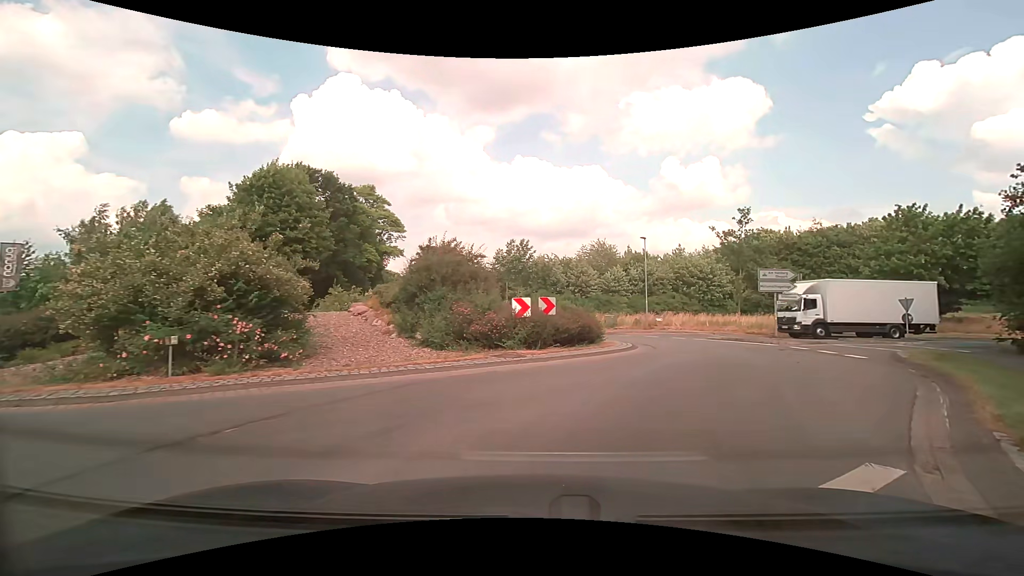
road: secondary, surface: asphalt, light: Day
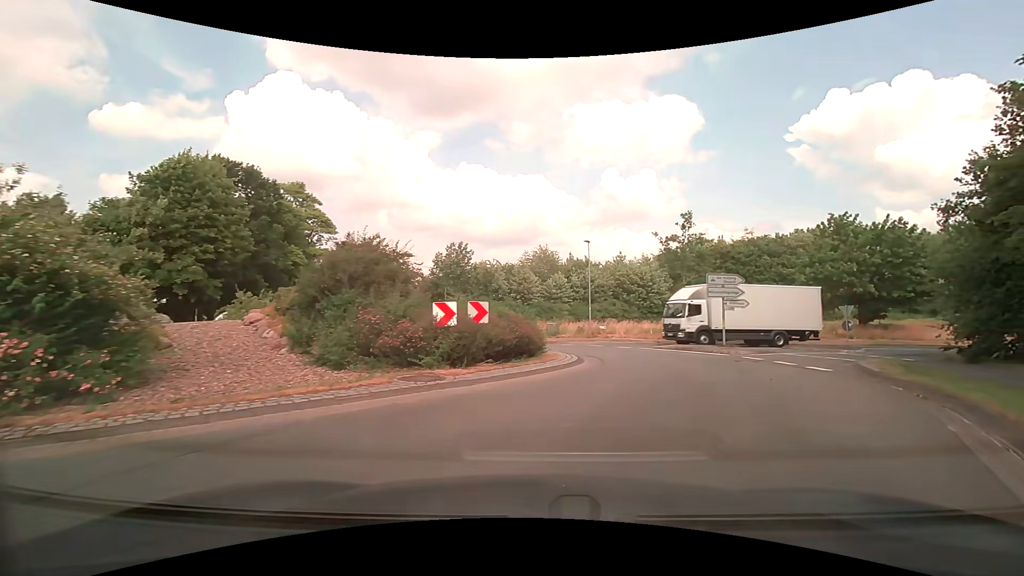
(+0.2, +2.7) m; +6°
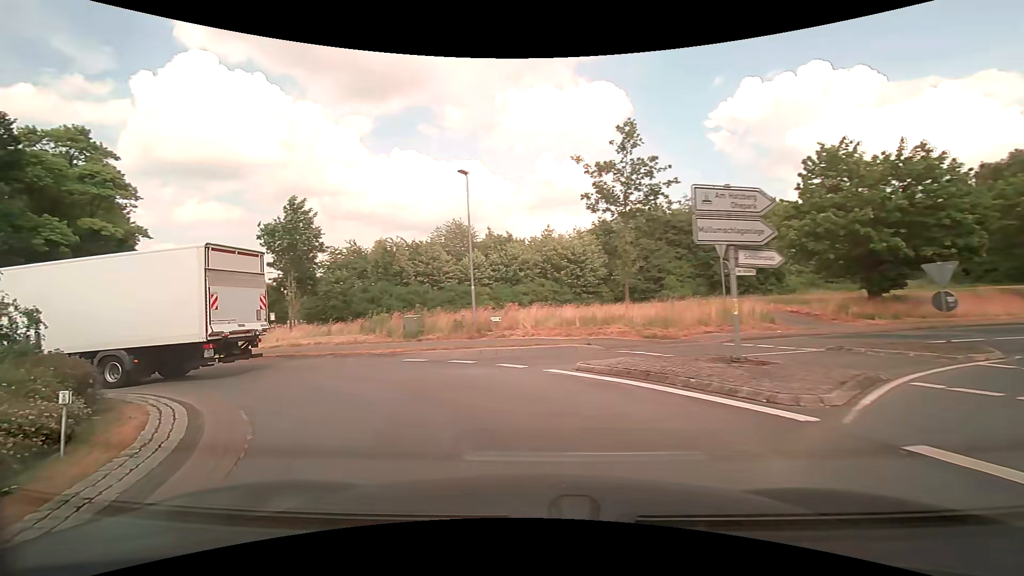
(+4.1, +15.2) m; +8°
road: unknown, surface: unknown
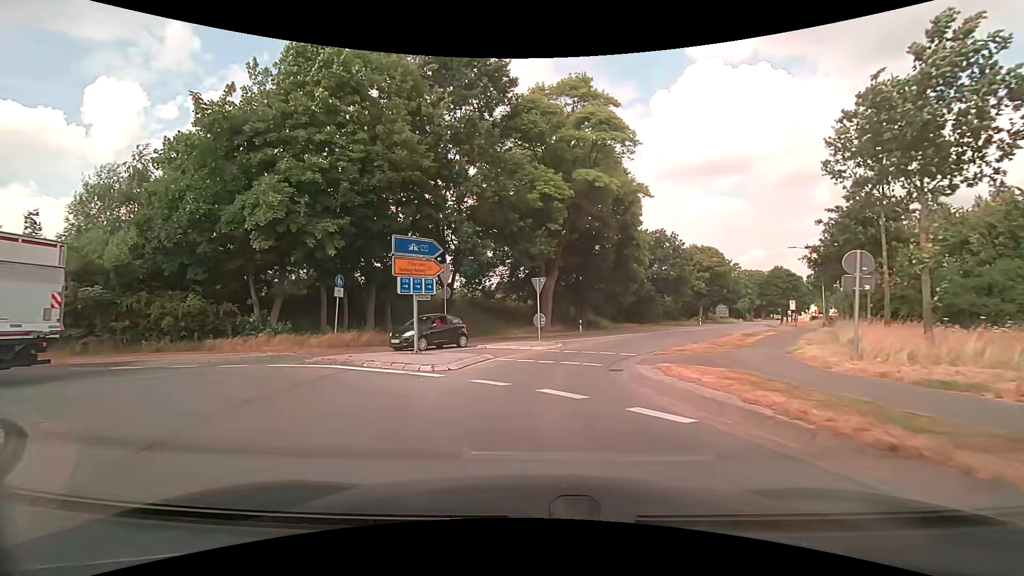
(-8.7, +15.1) m; -53°
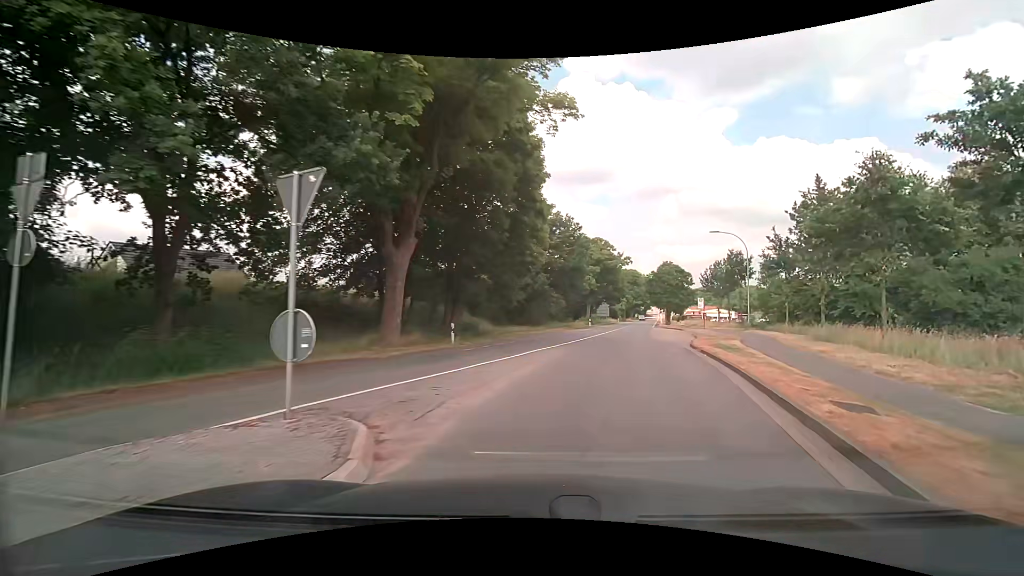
(+1.0, +16.9) m; +14°
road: secondary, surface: asphalt
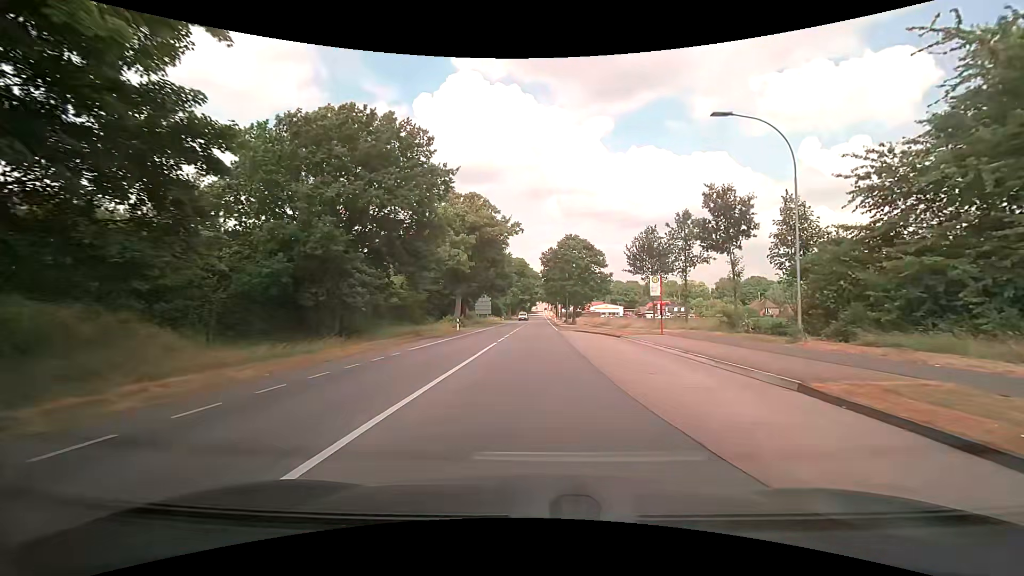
(+4.5, +29.0) m; +13°
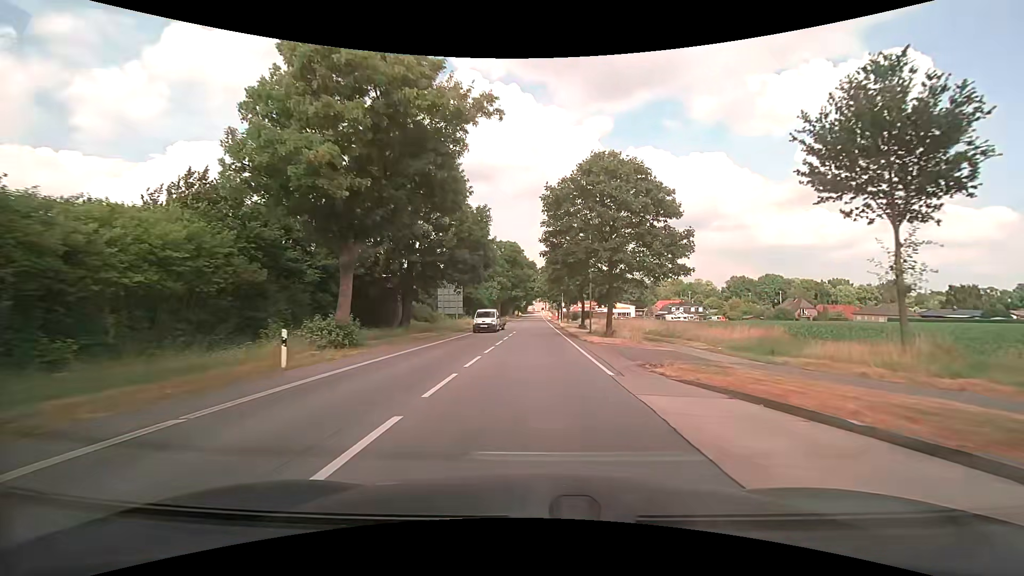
(+0.4, +30.8) m; +1°
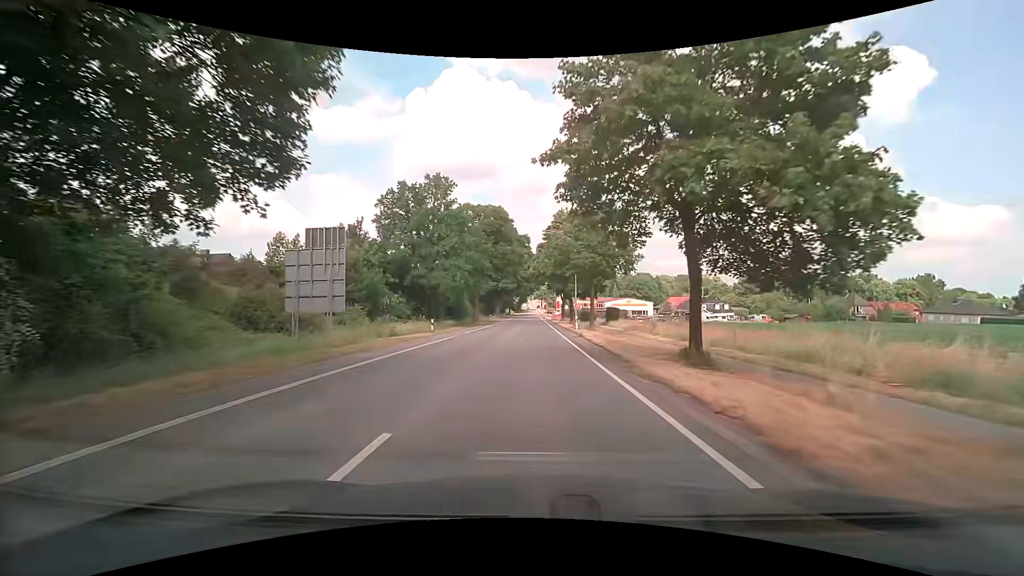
(+0.2, +33.3) m; +1°
(0, +10) (0, +20) (0, +30) (0, +40) (0, +50) (0, +60) (0, +70) (0, +80) (0, +90) (0, +100) m
